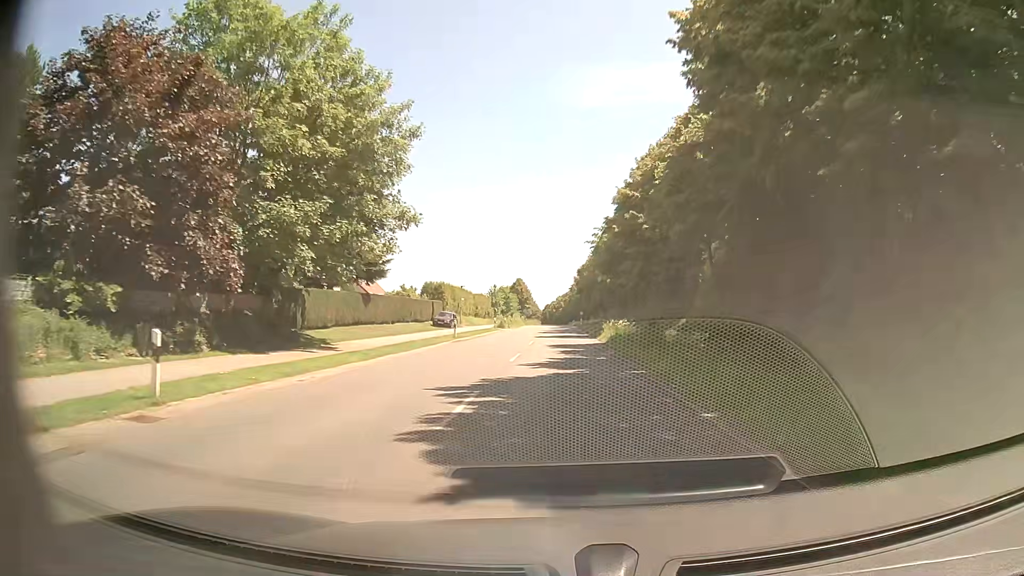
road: secondary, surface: asphalt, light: Day
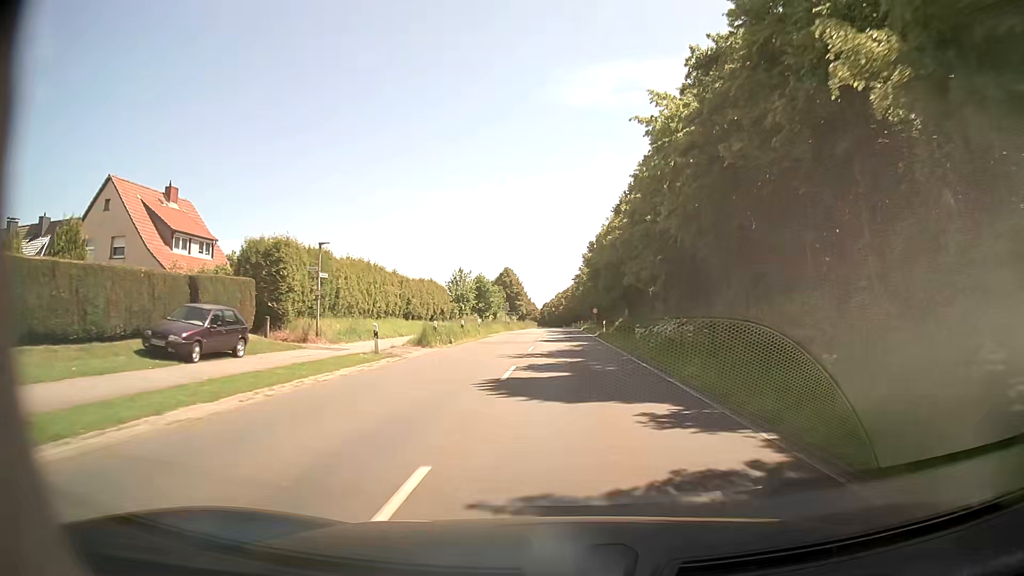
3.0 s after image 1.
(+0.4, +42.1) m; +1°
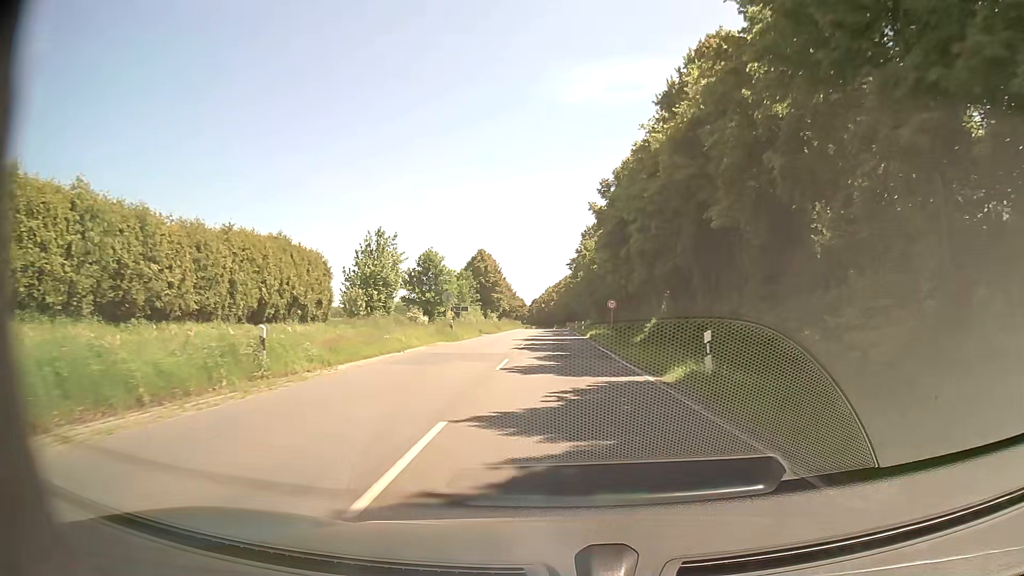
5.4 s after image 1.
(+0.1, +33.7) m; +1°
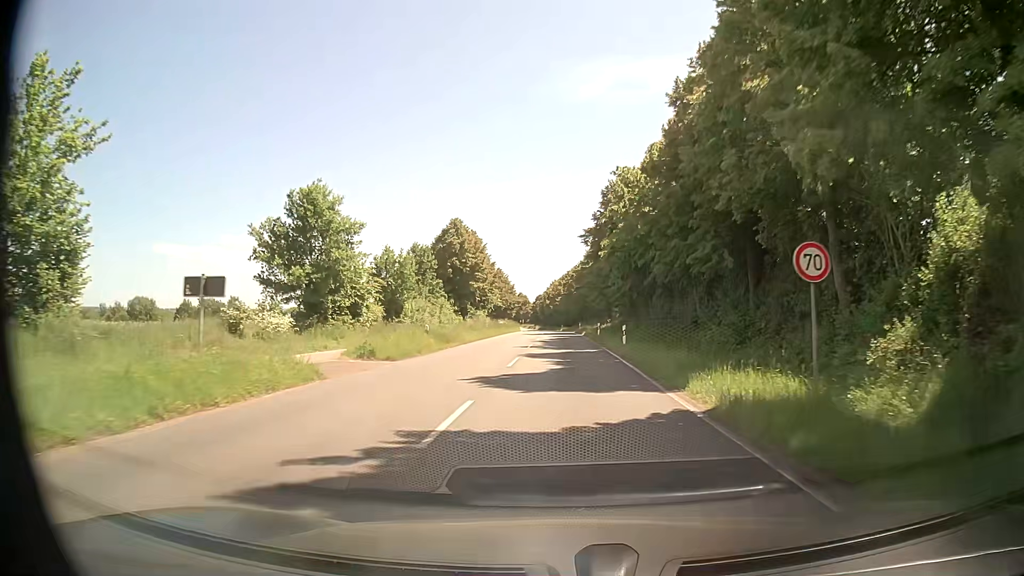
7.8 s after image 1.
(-0.5, +33.7) m; -1°
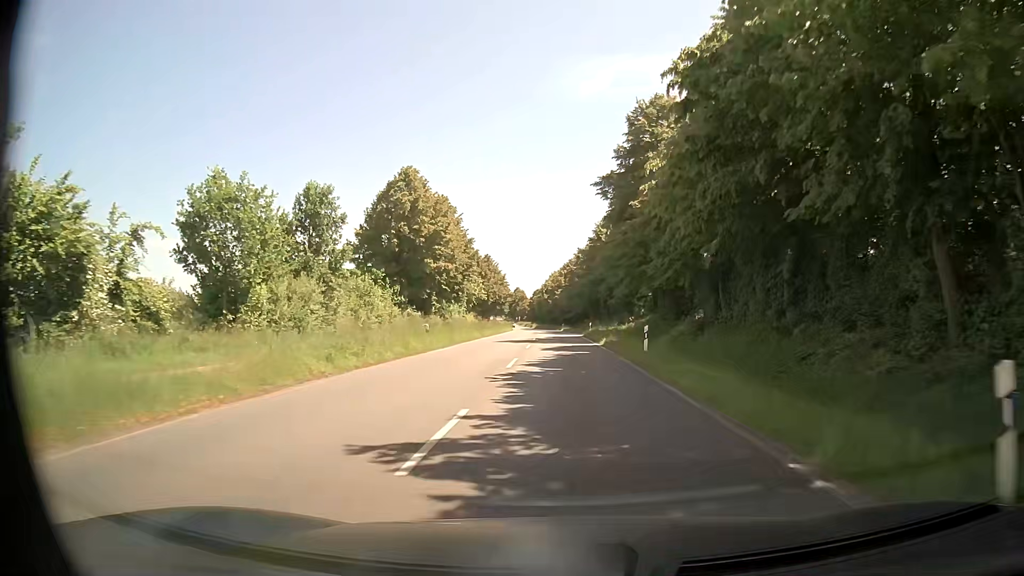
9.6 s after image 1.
(0.0, +25.3) m; -1°
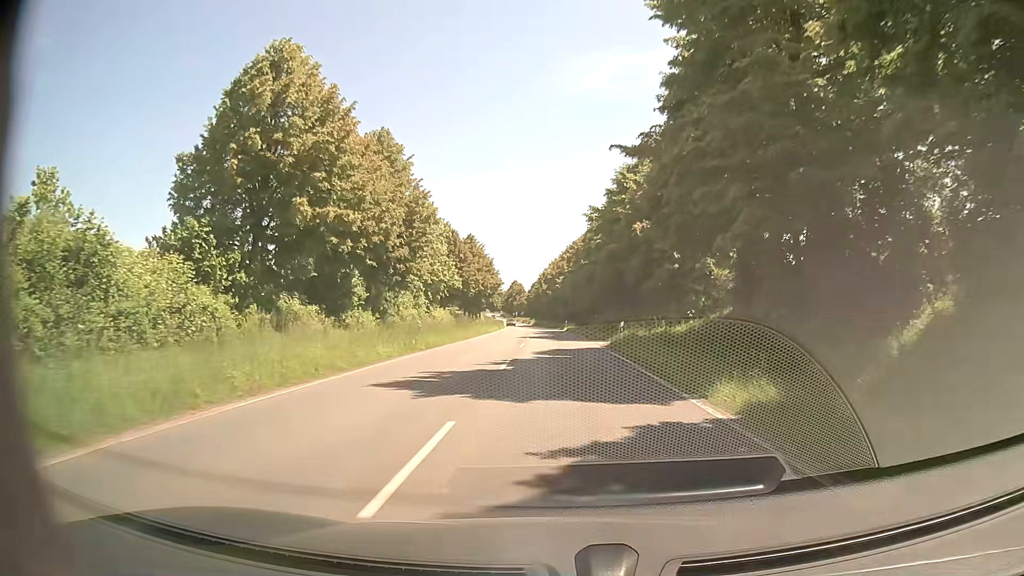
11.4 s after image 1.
(+0.3, +25.3) m; +1°
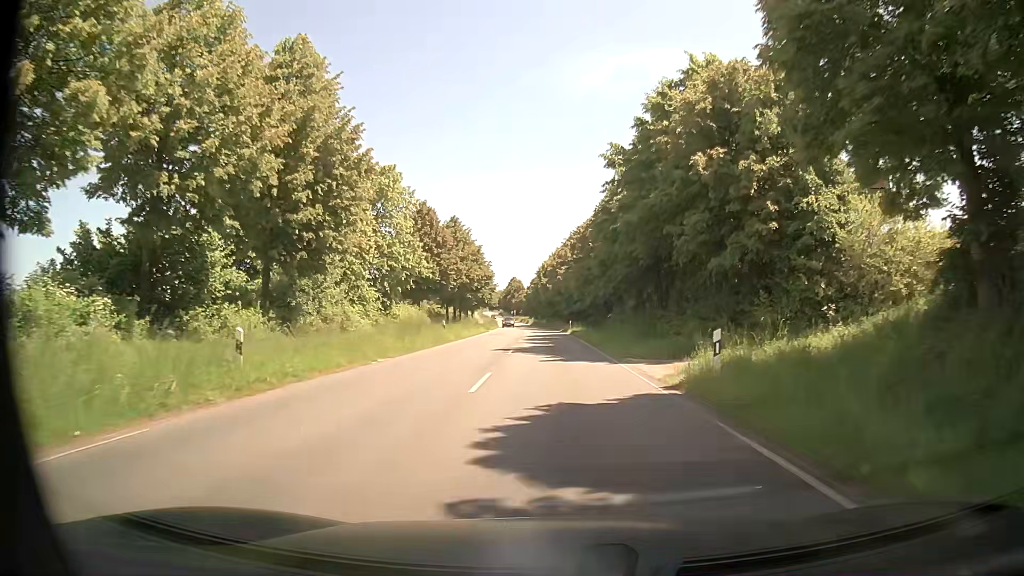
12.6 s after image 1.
(0.0, +16.9) m; 0°
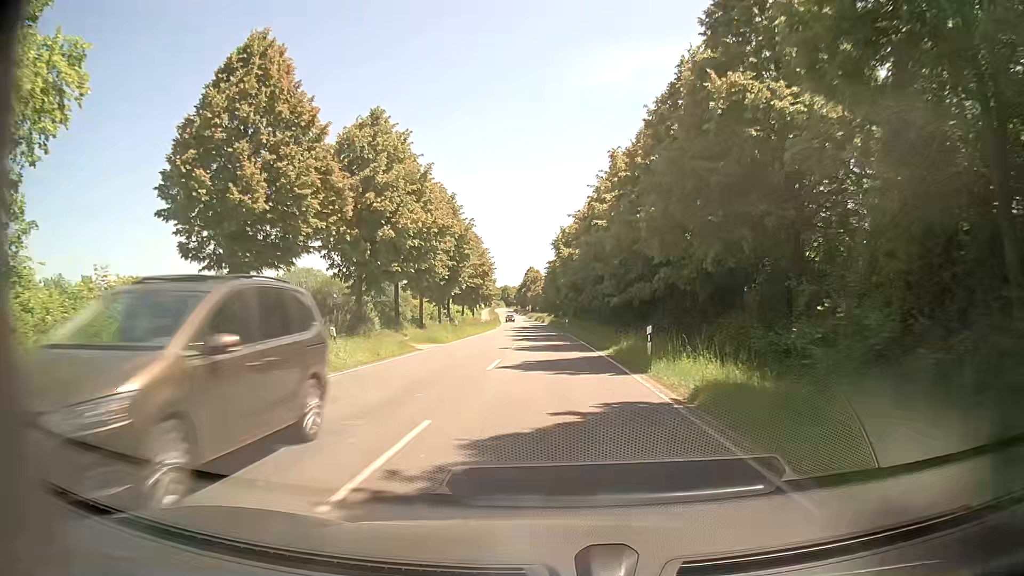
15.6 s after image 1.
(-1.0, +43.7) m; -3°
(0, +10) (0, +20) (0, +30) (0, +40) (-1, +50) (-1, +60) (-1, +70) (-2, +80) (-2, +90) (-3, +100) m
